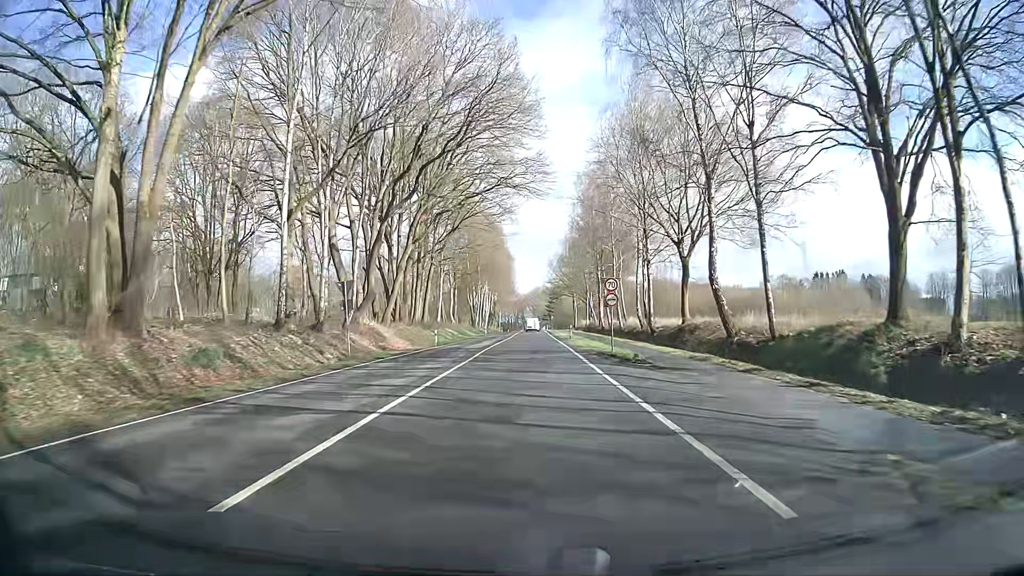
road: primary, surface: asphalt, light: Day
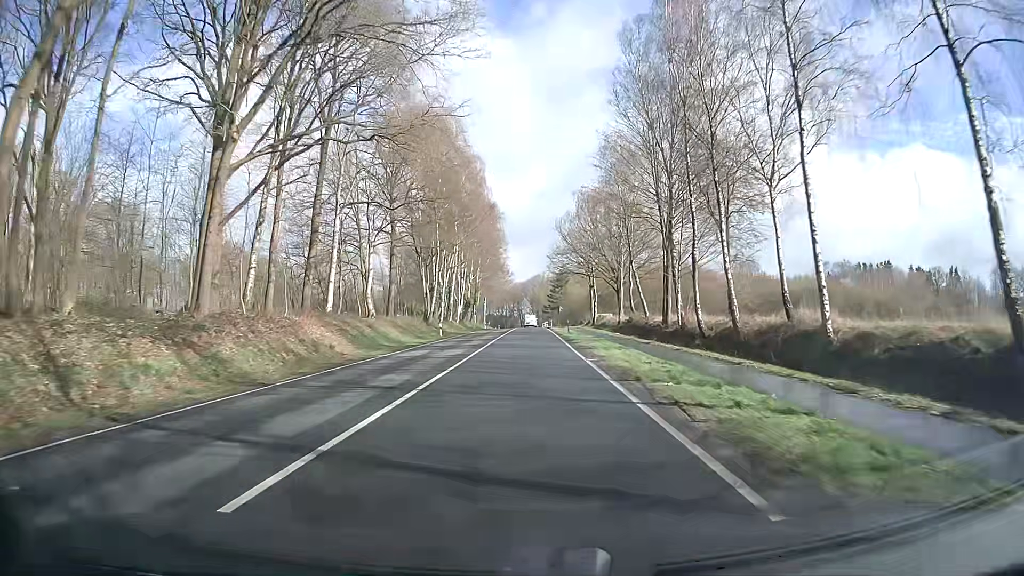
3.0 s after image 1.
(0.0, +47.9) m; 0°
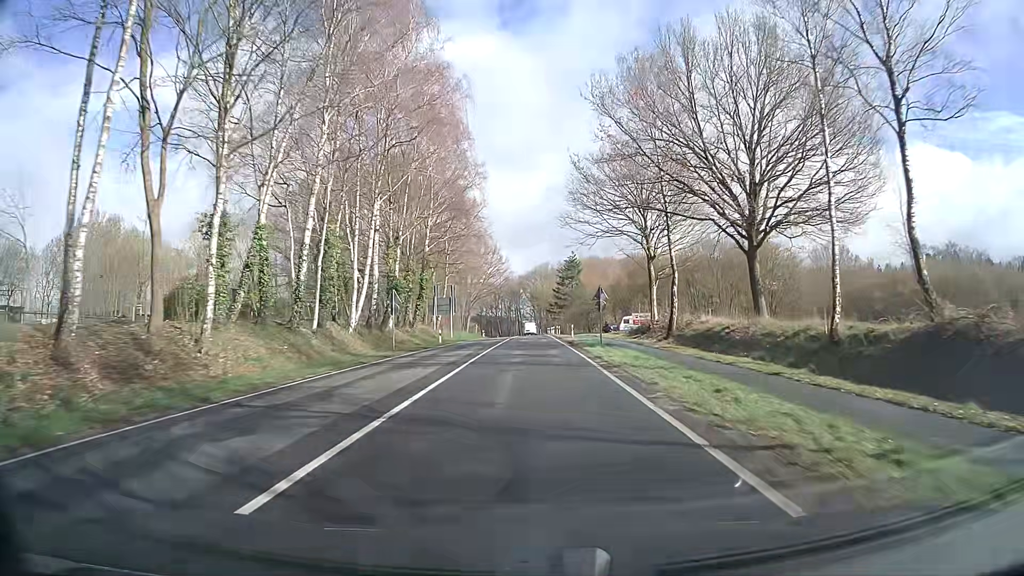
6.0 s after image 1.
(-0.1, +51.8) m; -1°
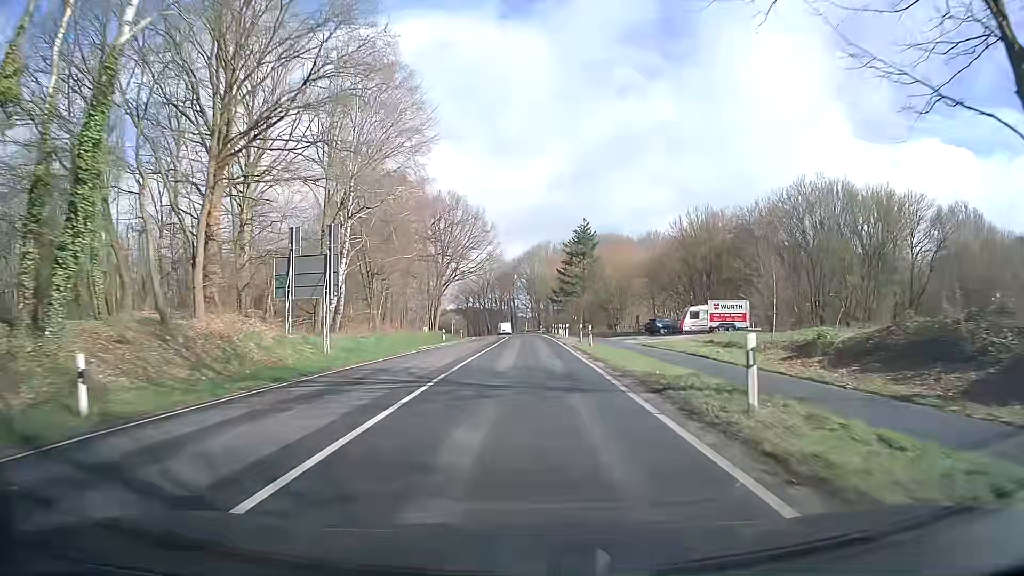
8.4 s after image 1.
(+0.4, +42.6) m; +1°
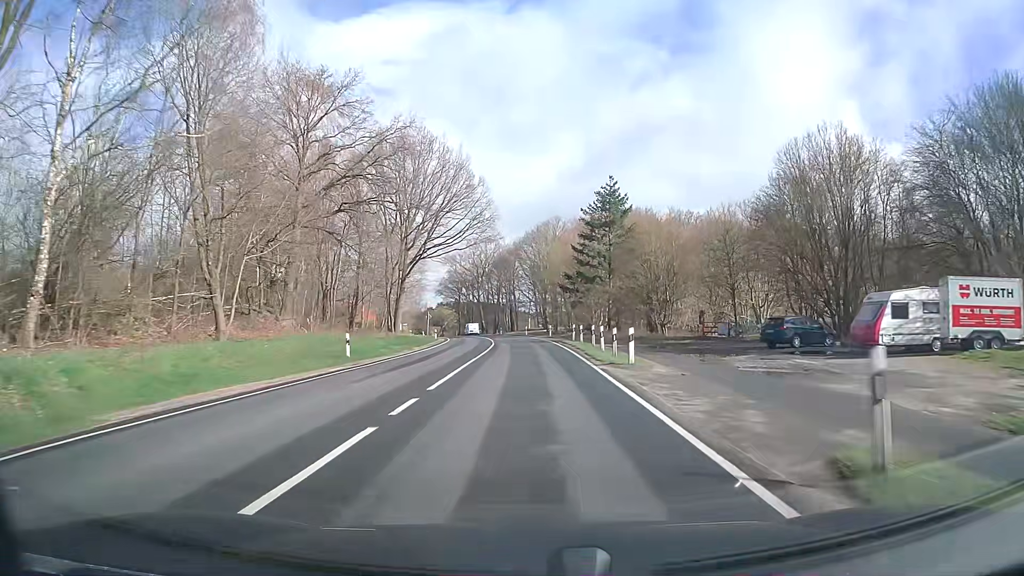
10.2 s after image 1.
(0.0, +32.0) m; 0°
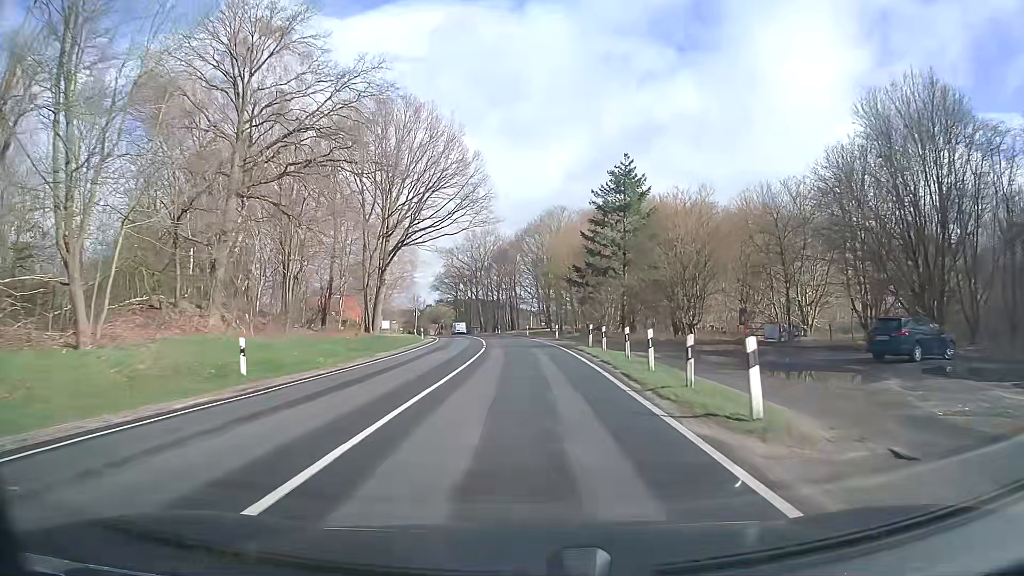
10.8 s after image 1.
(0.0, +10.7) m; 0°
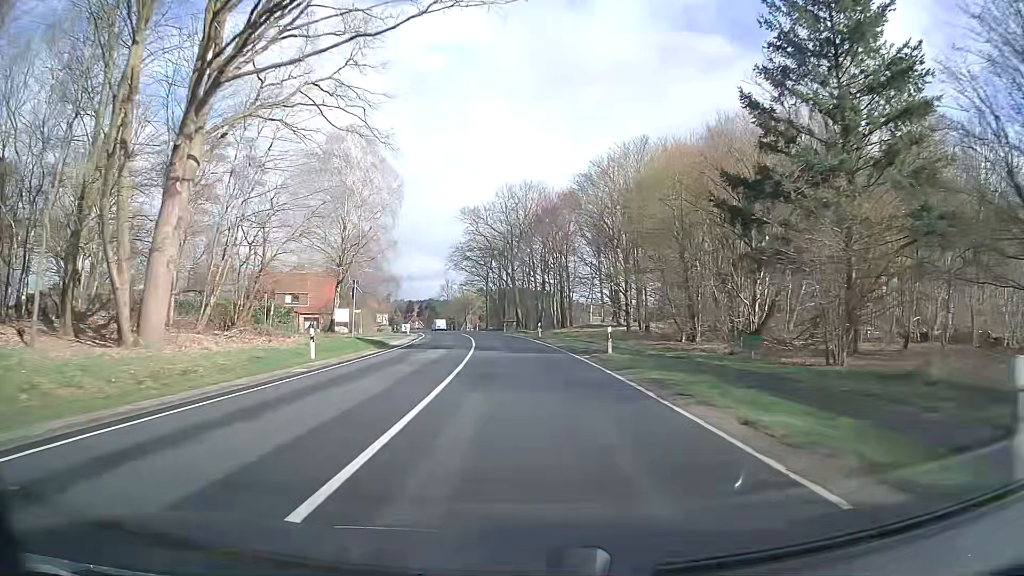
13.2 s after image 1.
(-1.1, +42.9) m; -4°
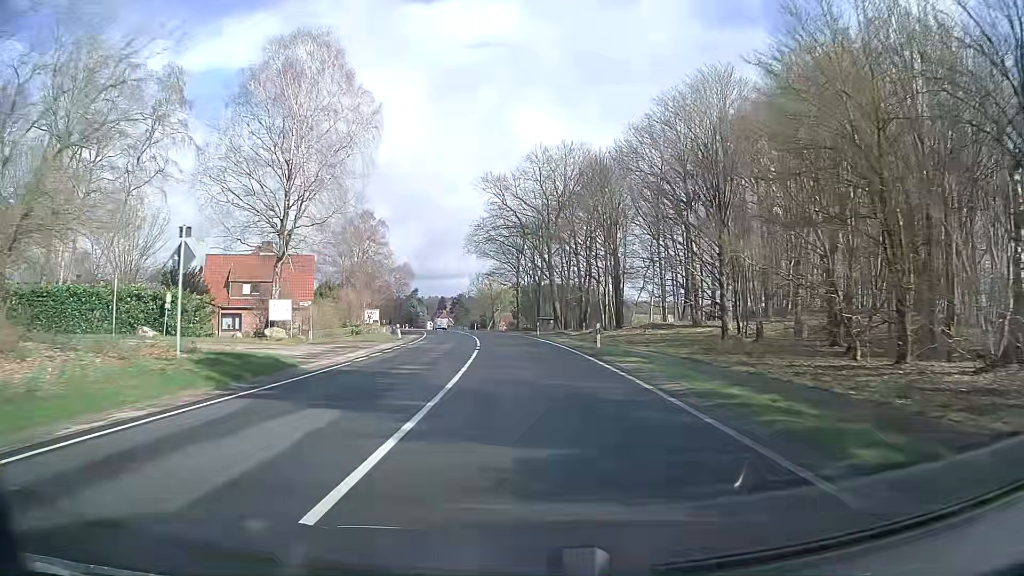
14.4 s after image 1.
(-0.5, +21.4) m; -3°
(0, +10) (-1, +20) (-1, +30) (-2, +40) (-3, +50) (-5, +60) (-6, +70) (-8, +80) (-10, +89) (-12, +99) m
